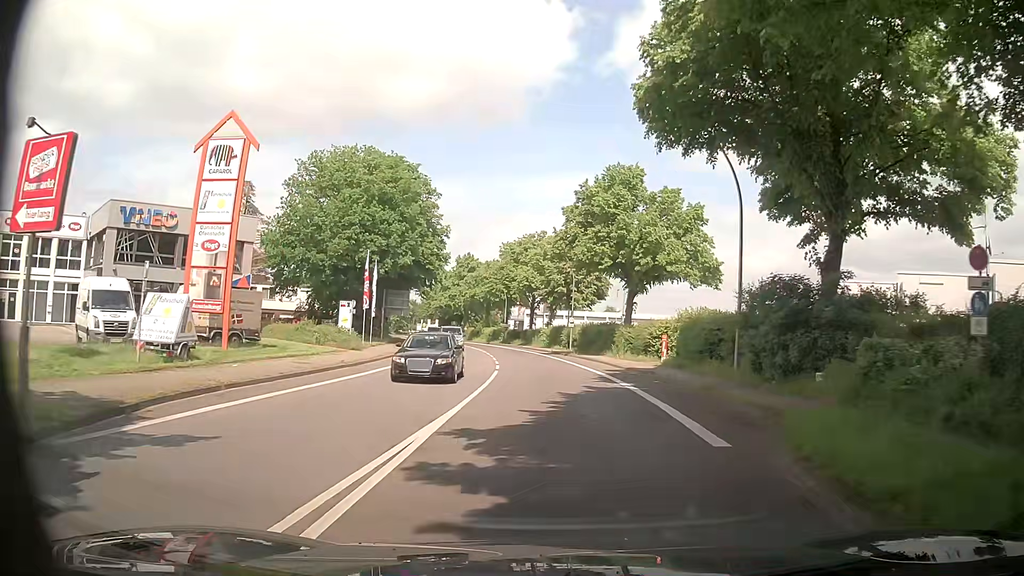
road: primary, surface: asphalt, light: Day
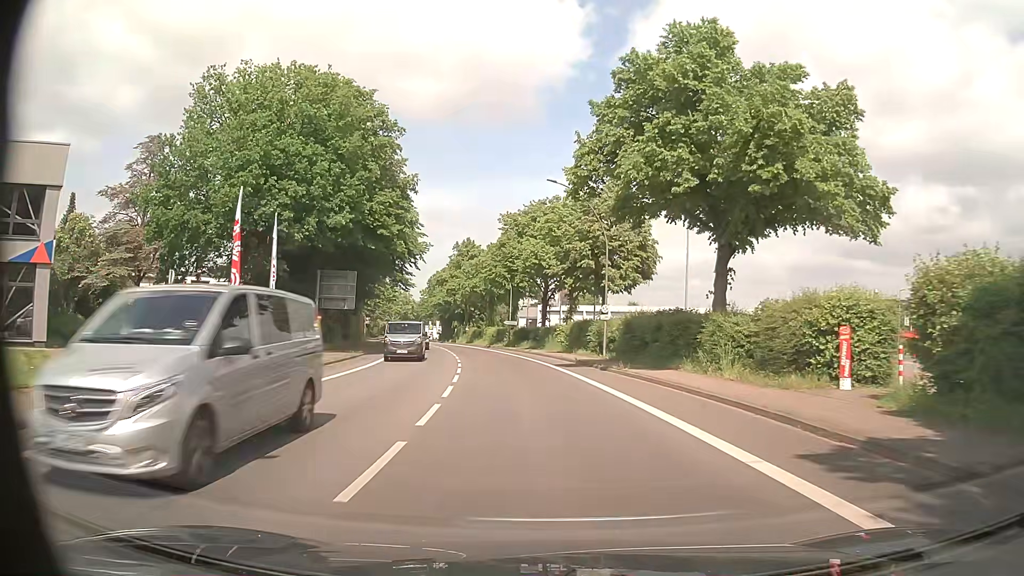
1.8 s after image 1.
(+0.4, +21.9) m; 0°
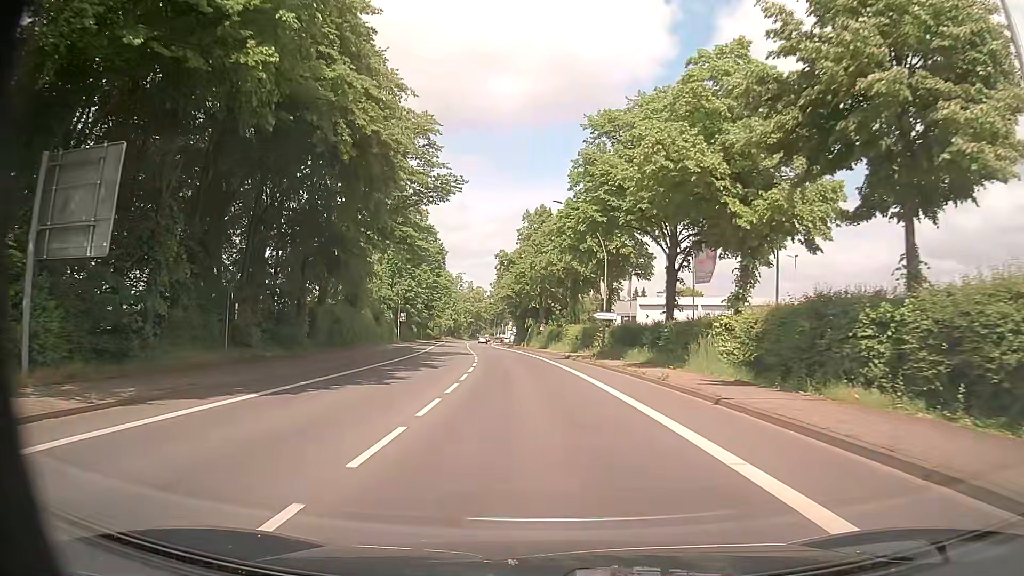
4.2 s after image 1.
(-1.8, +30.5) m; -7°
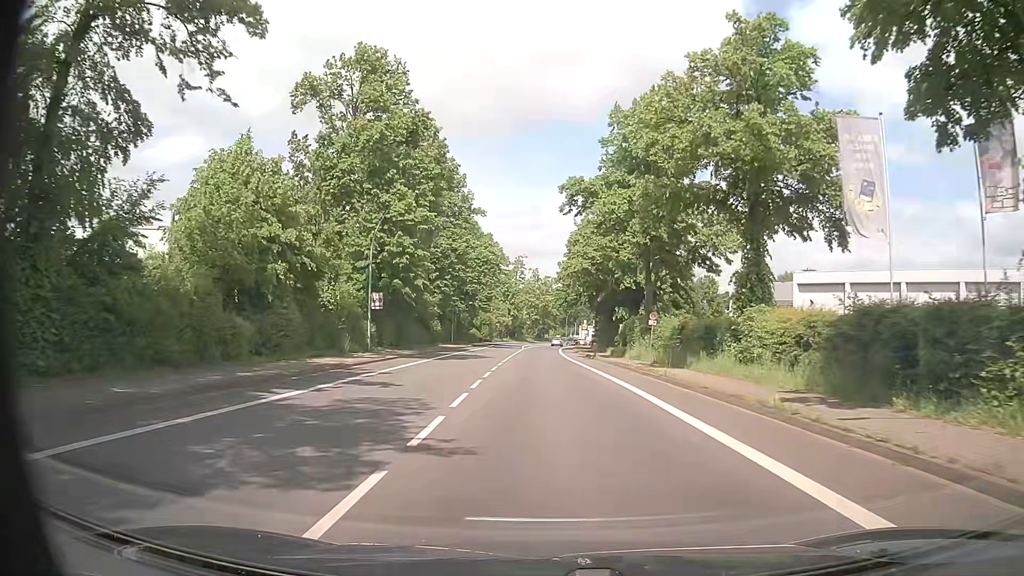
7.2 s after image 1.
(-2.4, +39.1) m; -5°
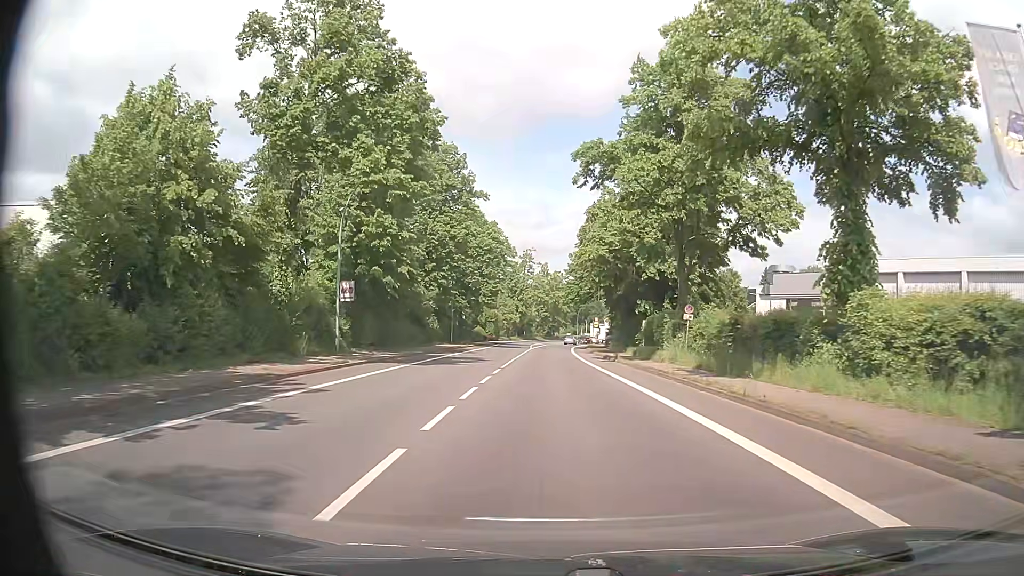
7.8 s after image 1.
(-0.2, +7.9) m; -2°
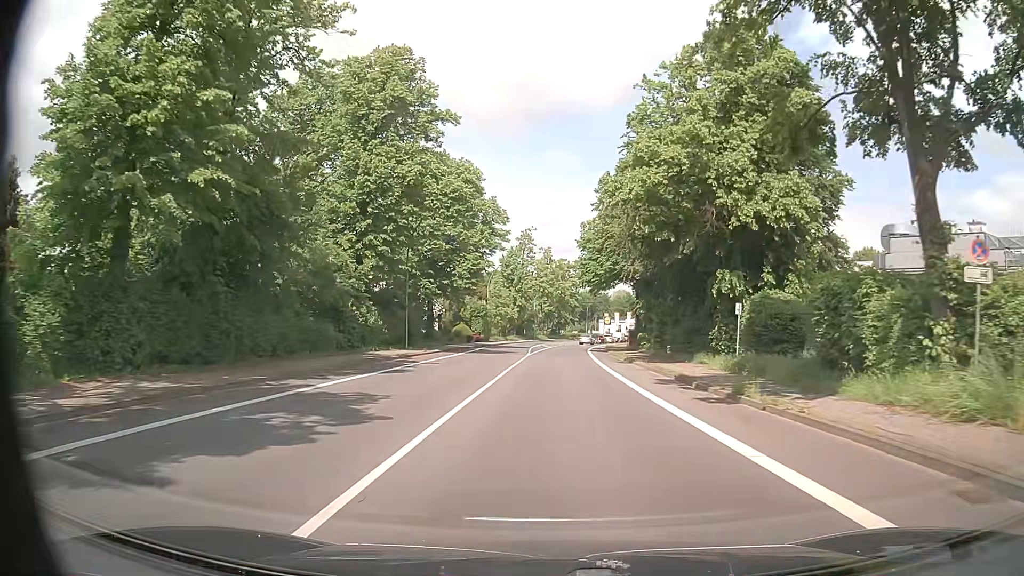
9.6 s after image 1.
(+0.2, +23.8) m; 0°
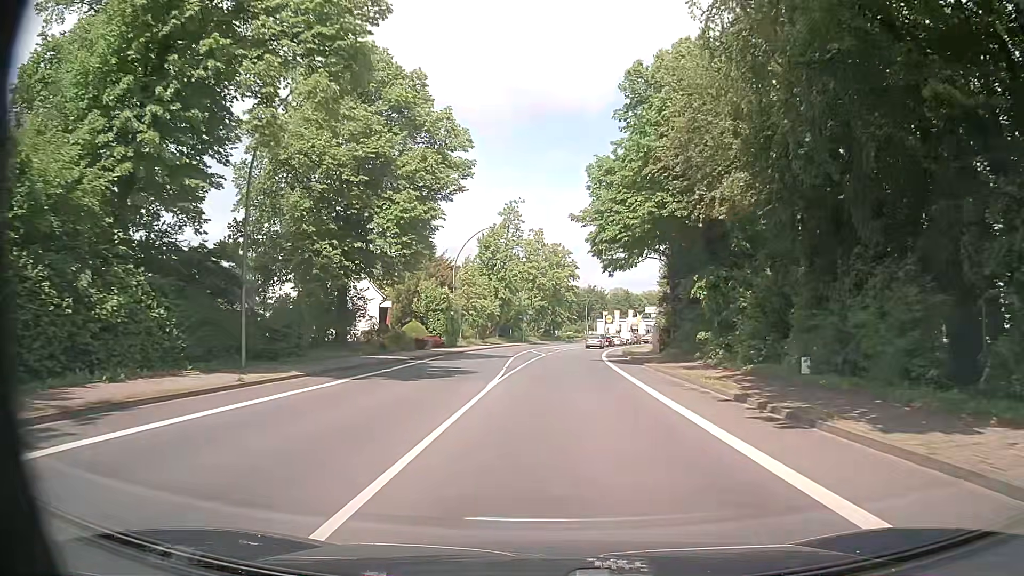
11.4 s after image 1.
(+0.1, +23.8) m; 0°
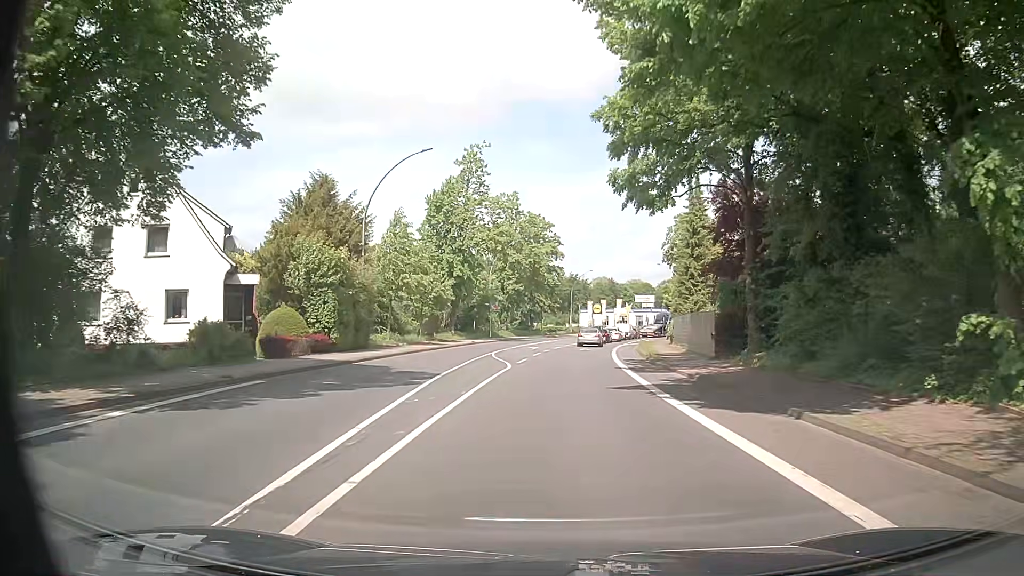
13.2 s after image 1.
(+0.5, +22.3) m; +2°
